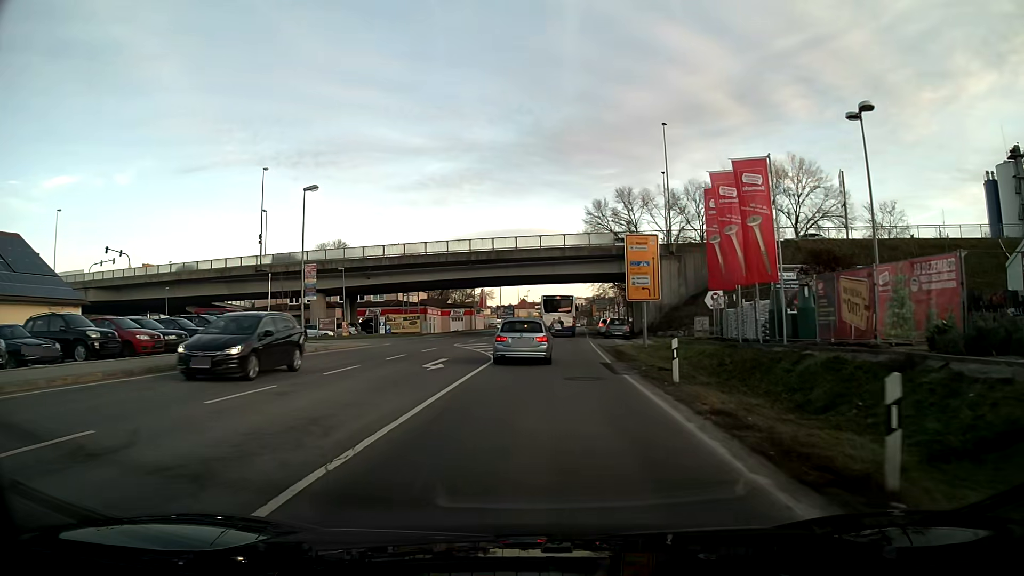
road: primary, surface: asphalt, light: Day
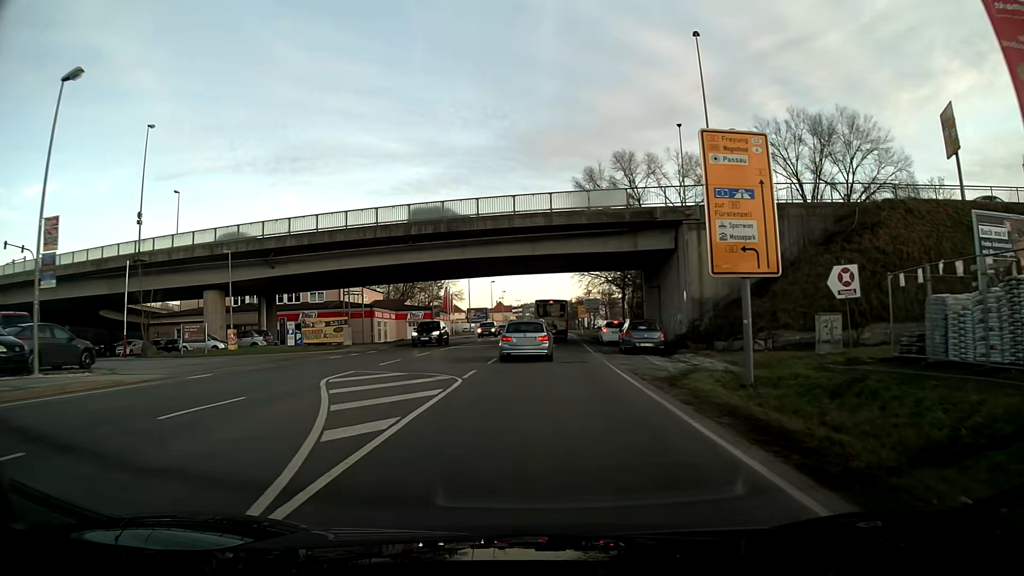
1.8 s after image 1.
(+0.3, +19.4) m; +2°
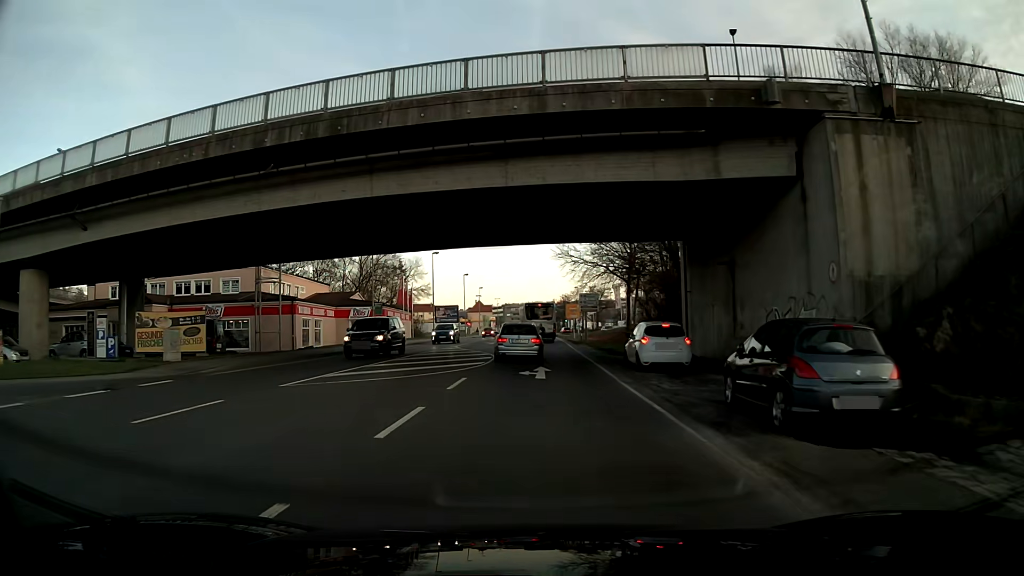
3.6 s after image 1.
(+0.2, +19.8) m; +1°
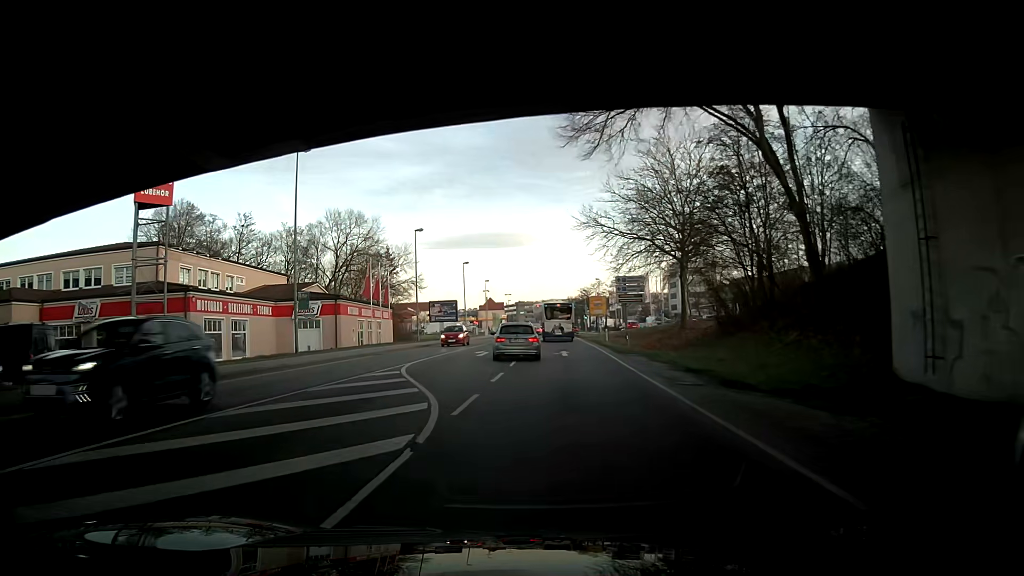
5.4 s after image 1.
(-0.1, +19.8) m; -2°
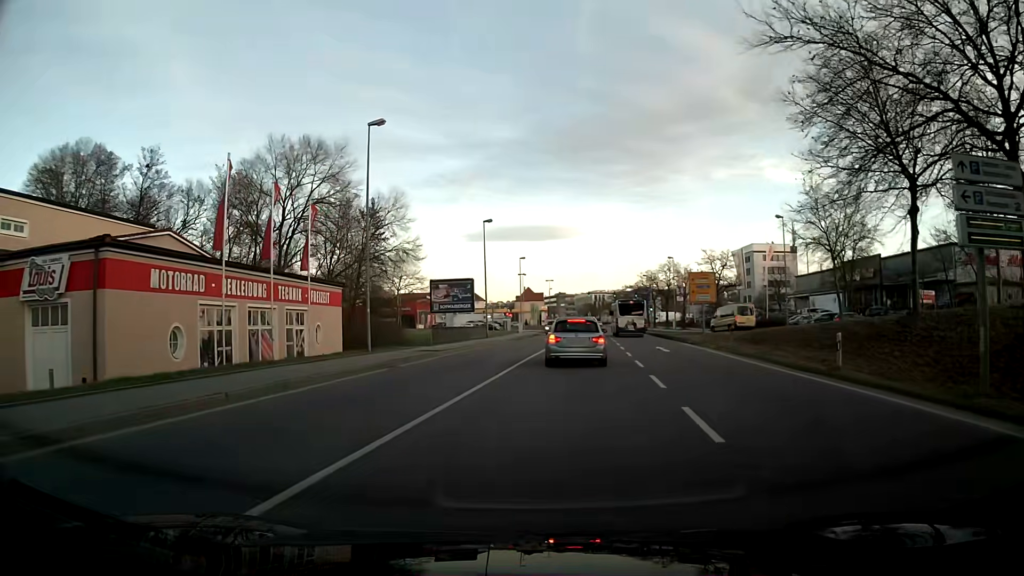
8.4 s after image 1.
(-1.4, +32.4) m; -2°
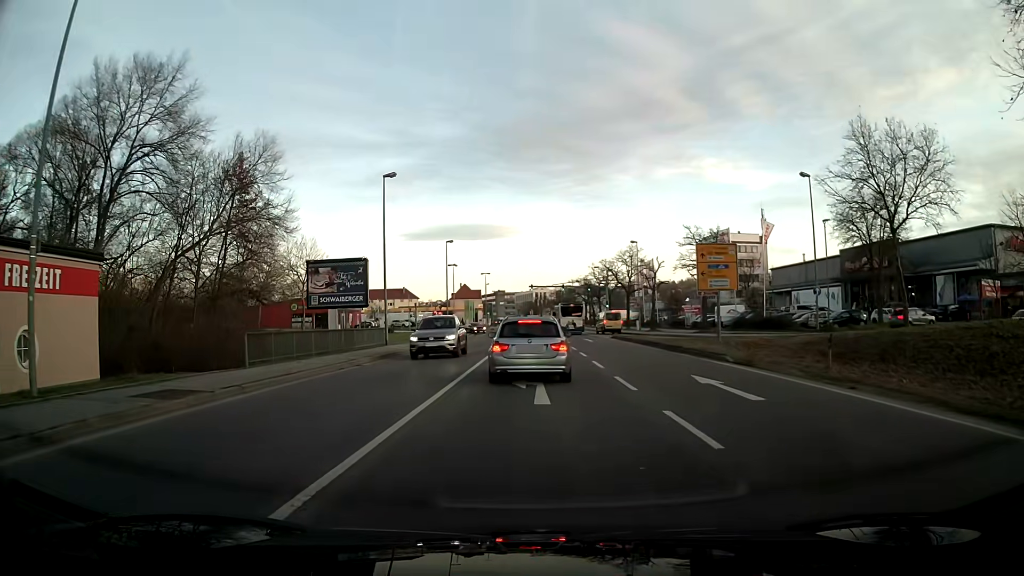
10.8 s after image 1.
(+0.8, +18.0) m; +4°
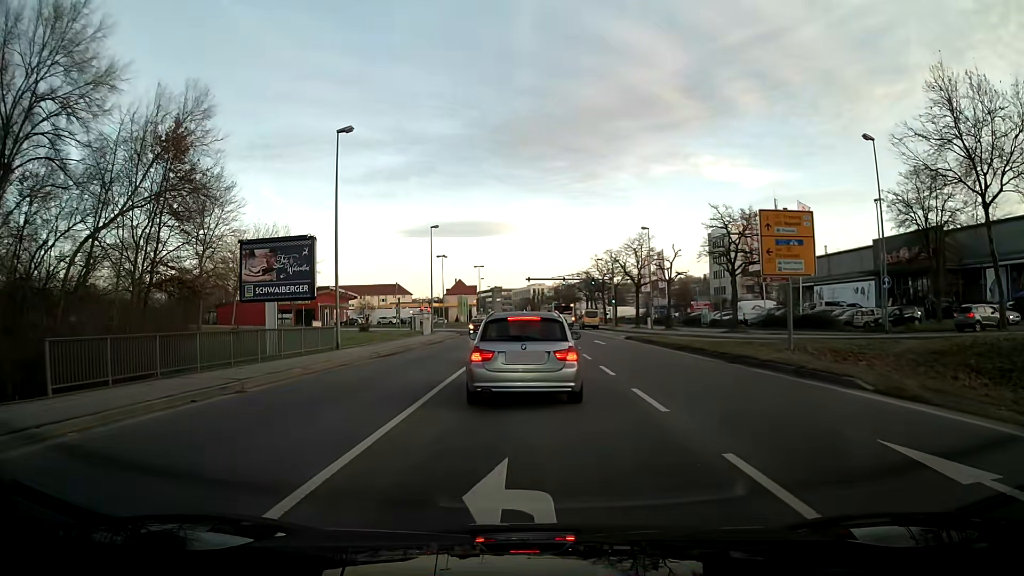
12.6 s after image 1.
(0.0, +9.2) m; 0°
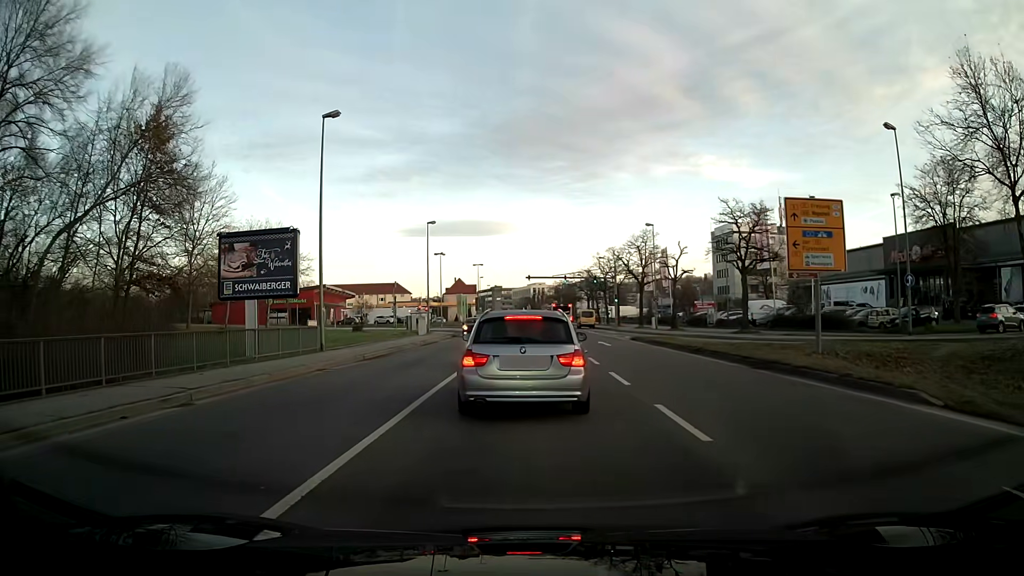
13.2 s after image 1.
(0.0, +2.3) m; 0°
(0, +10) (0, +20) (0, +30) (0, +40) (0, +50) (0, +60) (0, +70) (-1, +80) (-4, +89) (-13, +94) m
